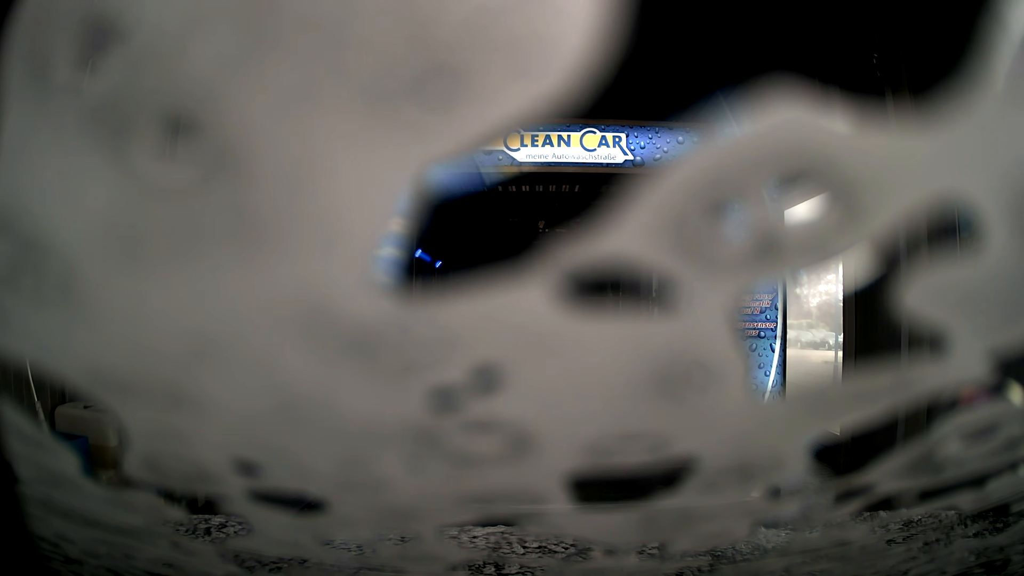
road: service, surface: asphalt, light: Day
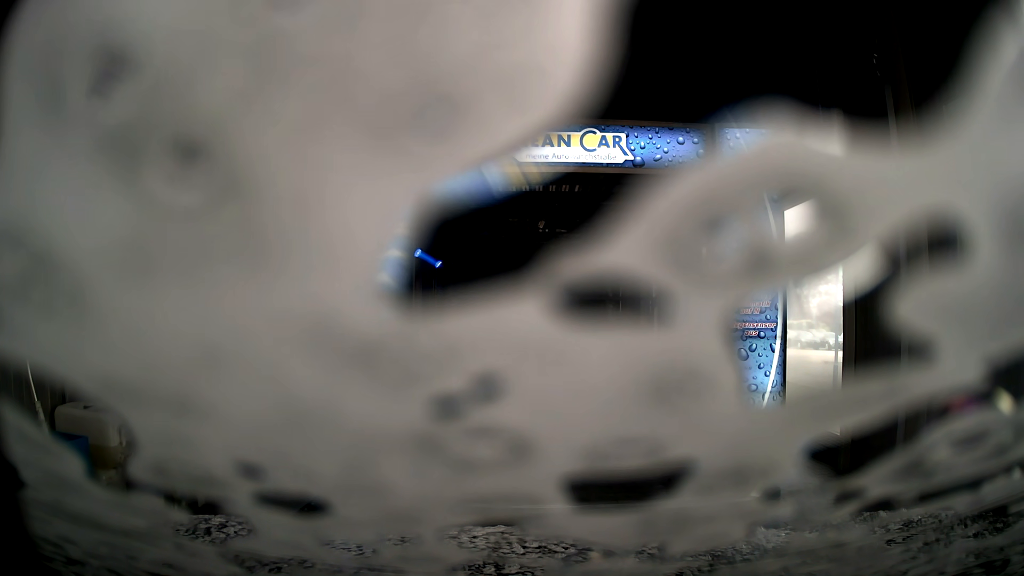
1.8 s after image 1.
(0.0, 0.0) m; 0°
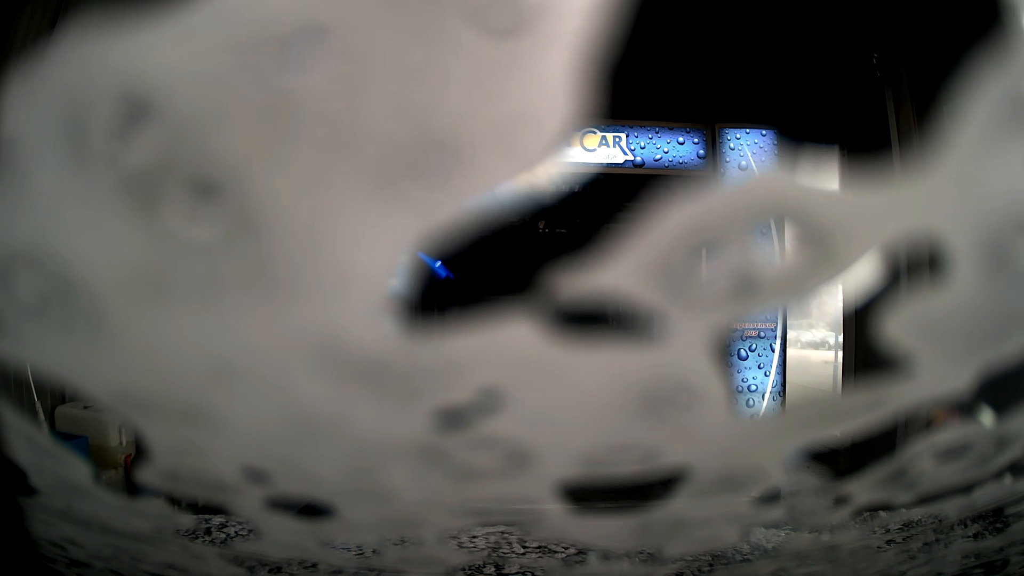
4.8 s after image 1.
(0.0, 0.0) m; 0°
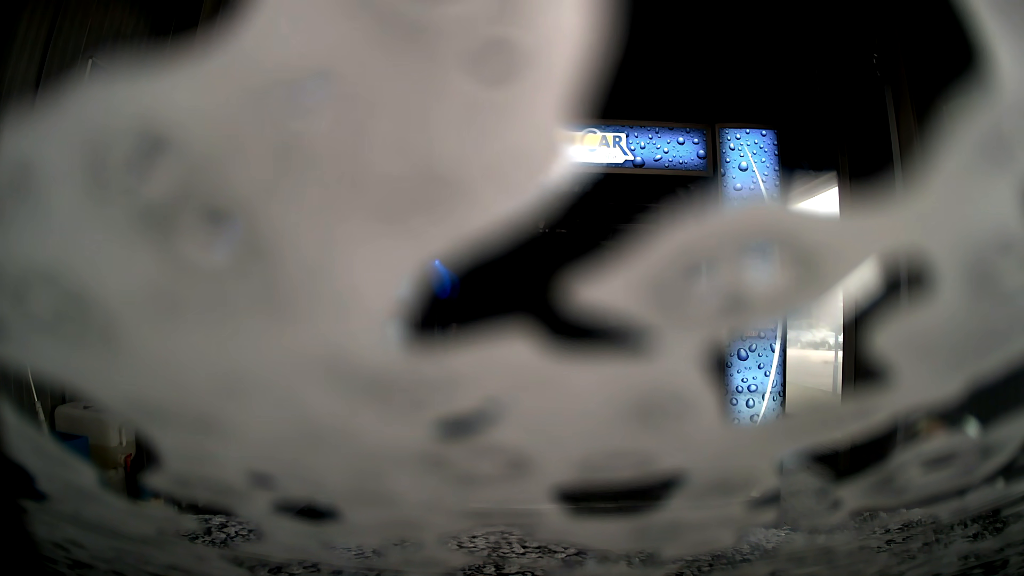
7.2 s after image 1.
(0.0, 0.0) m; 0°
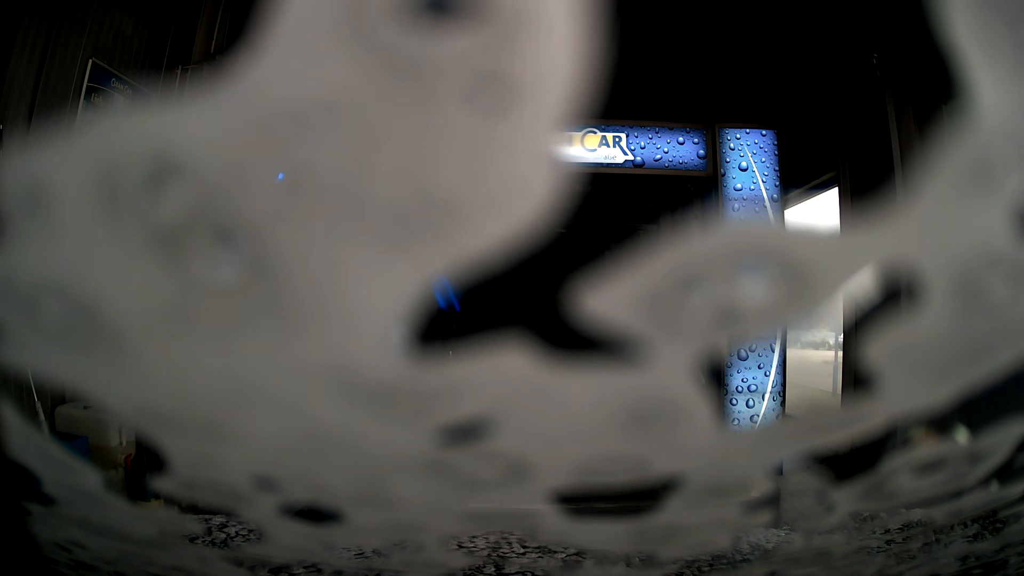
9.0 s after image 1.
(0.0, 0.0) m; 0°
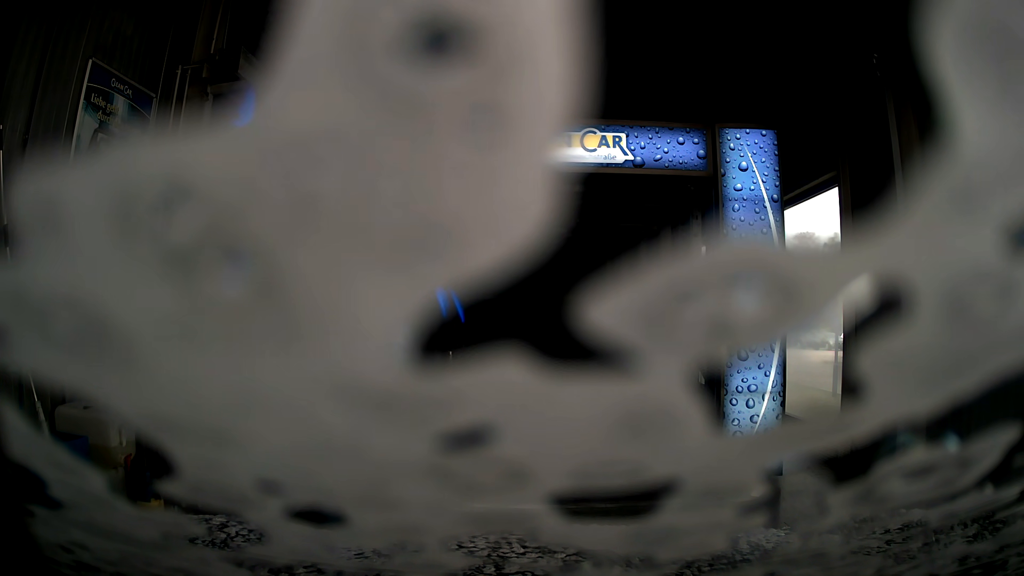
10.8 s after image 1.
(0.0, 0.0) m; 0°
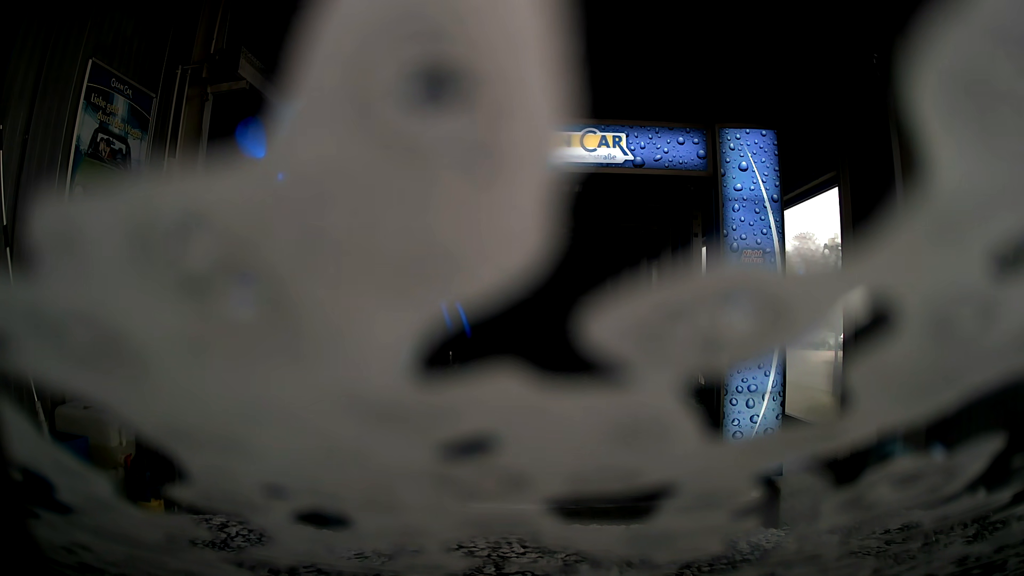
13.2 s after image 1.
(0.0, 0.0) m; 0°
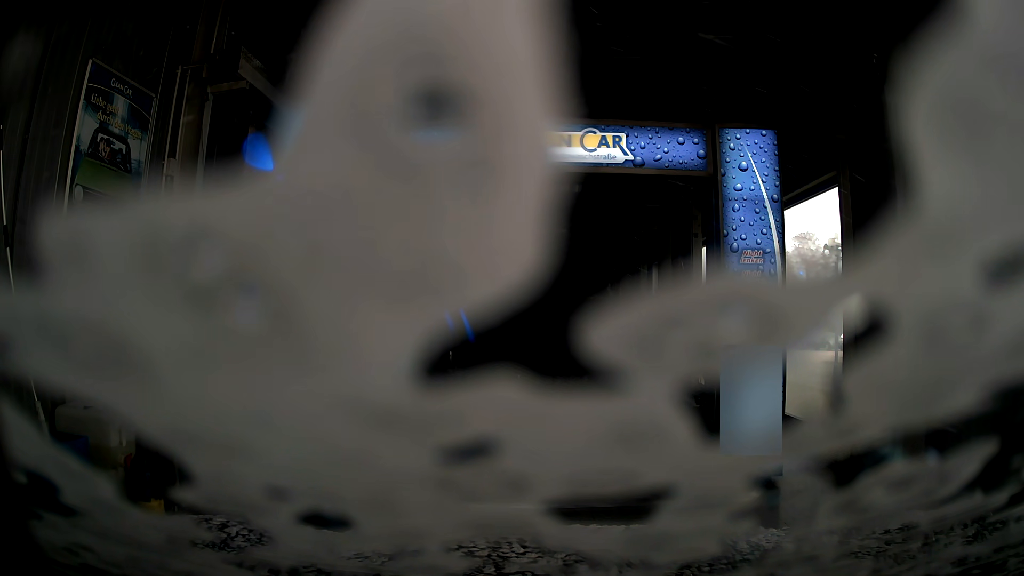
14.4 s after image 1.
(0.0, 0.0) m; 0°
